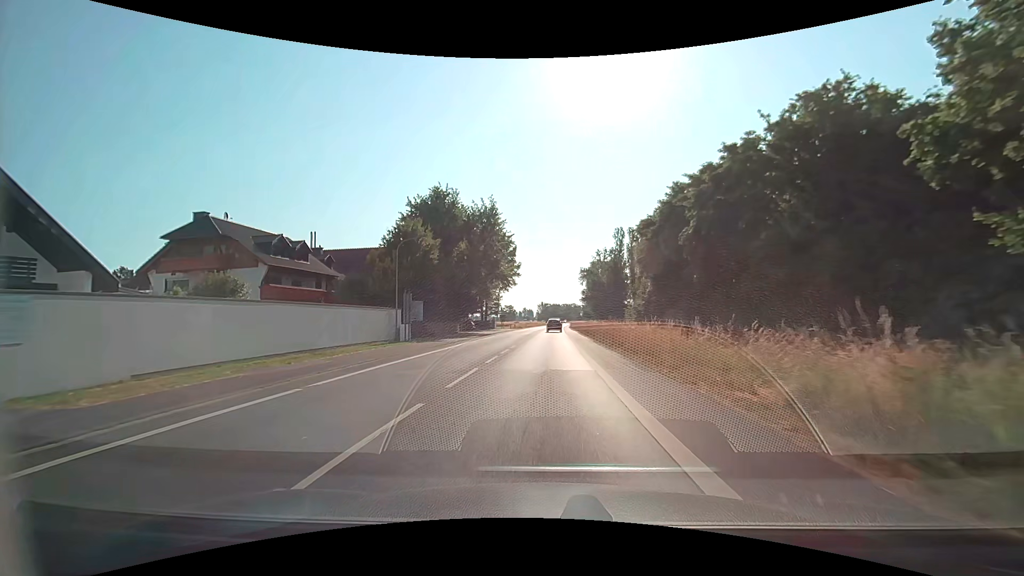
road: secondary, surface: asphalt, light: Day
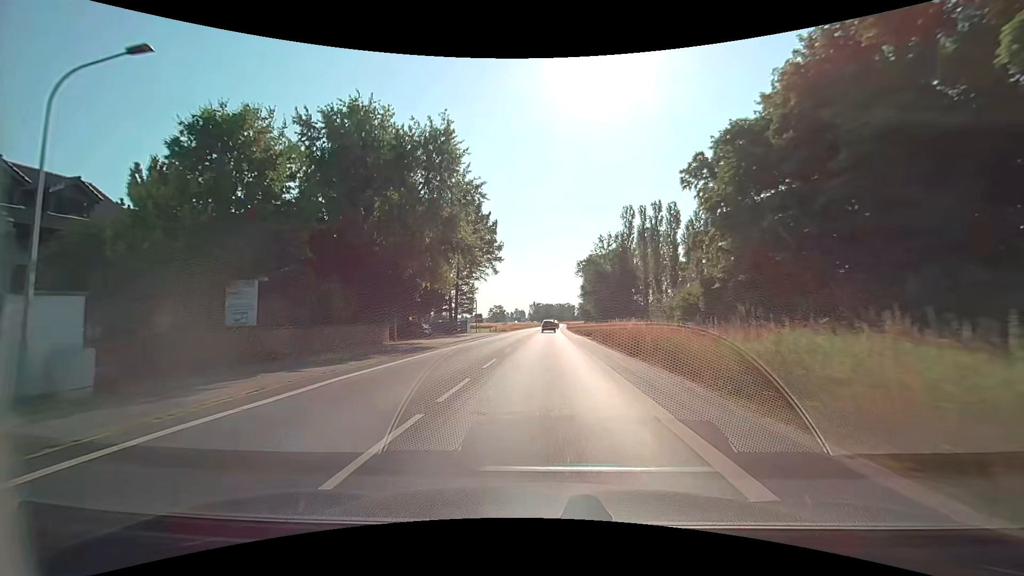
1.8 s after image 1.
(+0.2, +25.8) m; +1°
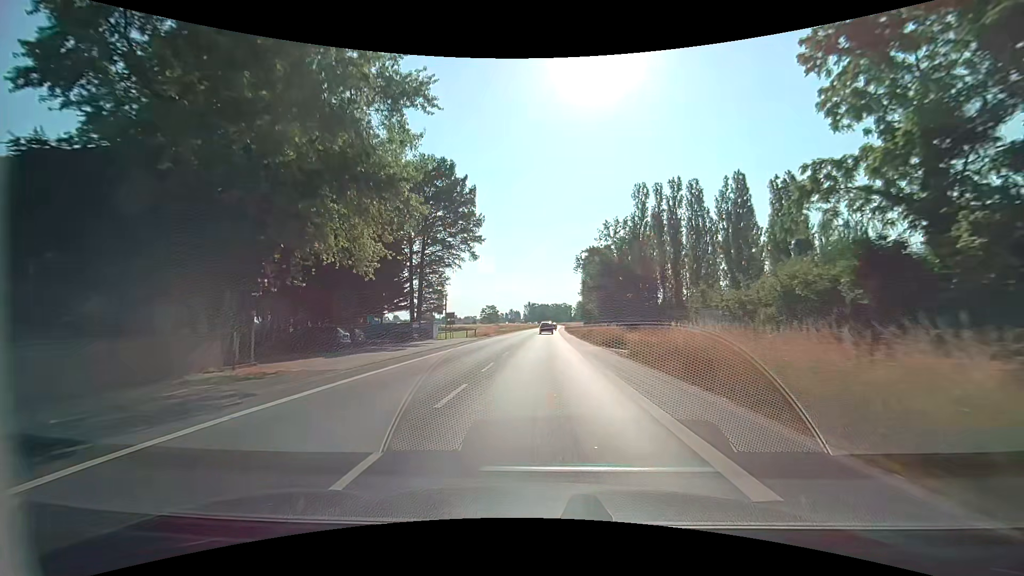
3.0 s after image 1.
(+0.1, +18.6) m; +1°
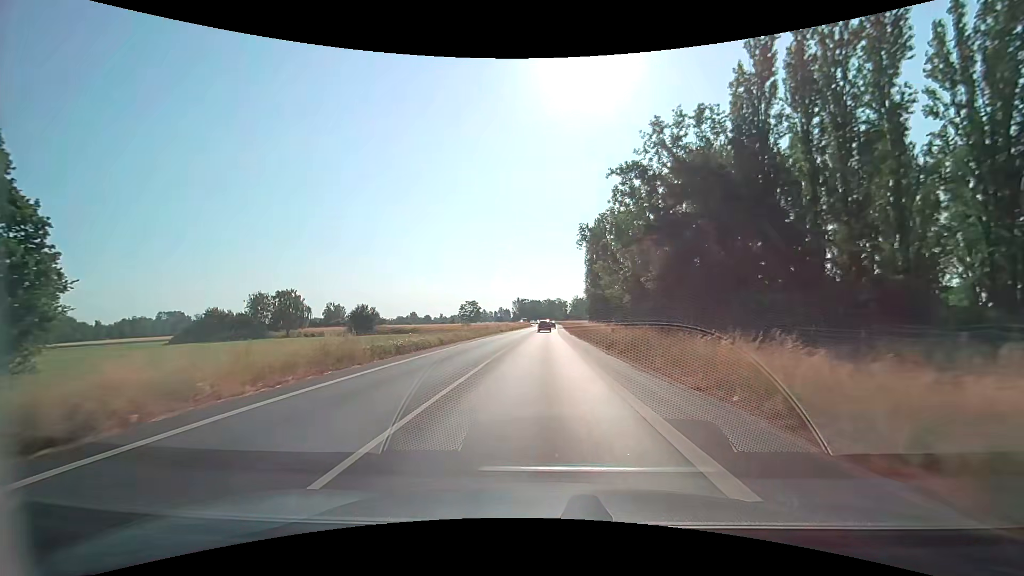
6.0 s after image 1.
(+0.3, +51.7) m; +1°
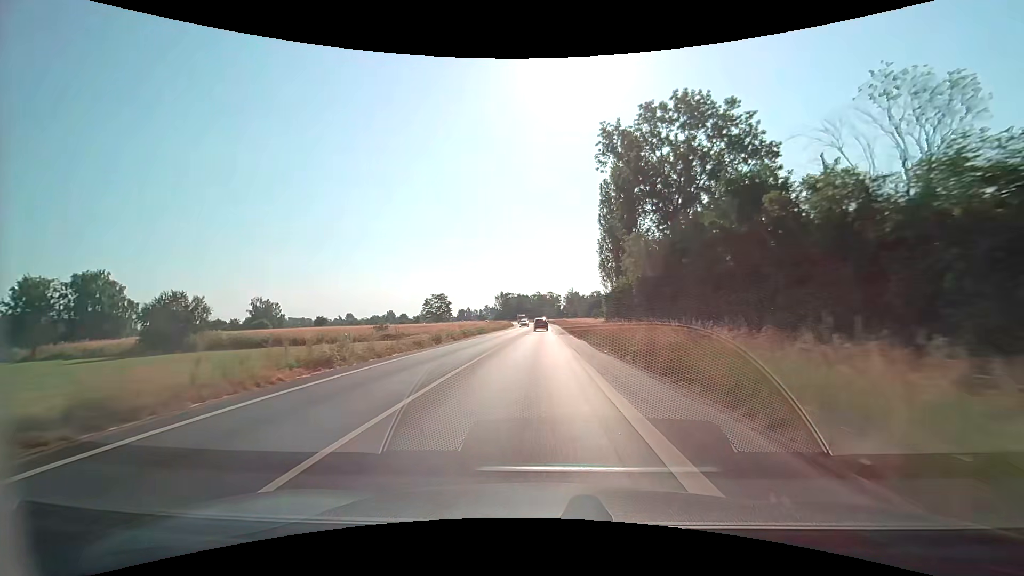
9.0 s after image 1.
(+0.6, +58.3) m; +1°
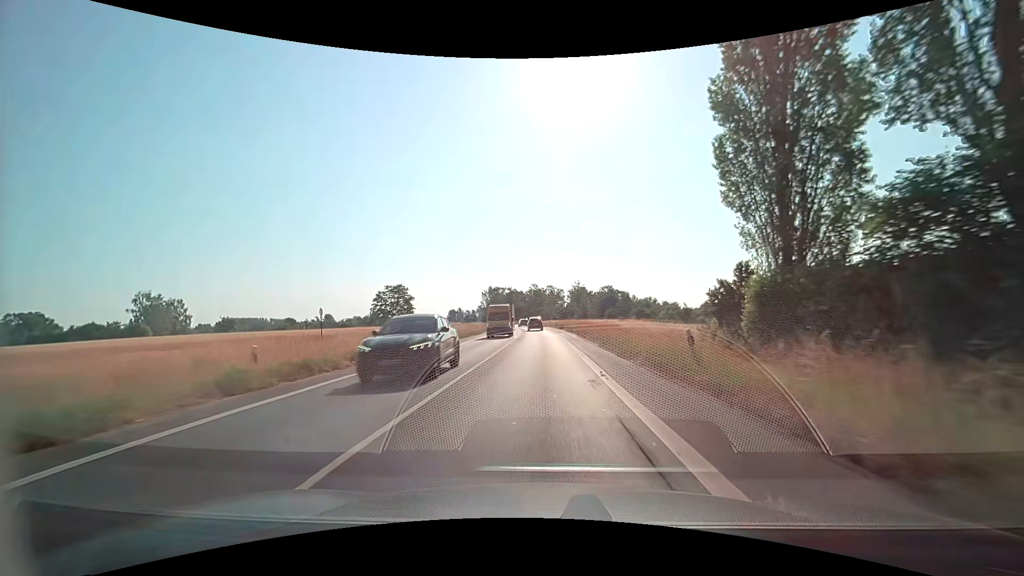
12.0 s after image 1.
(-0.3, +57.9) m; 0°
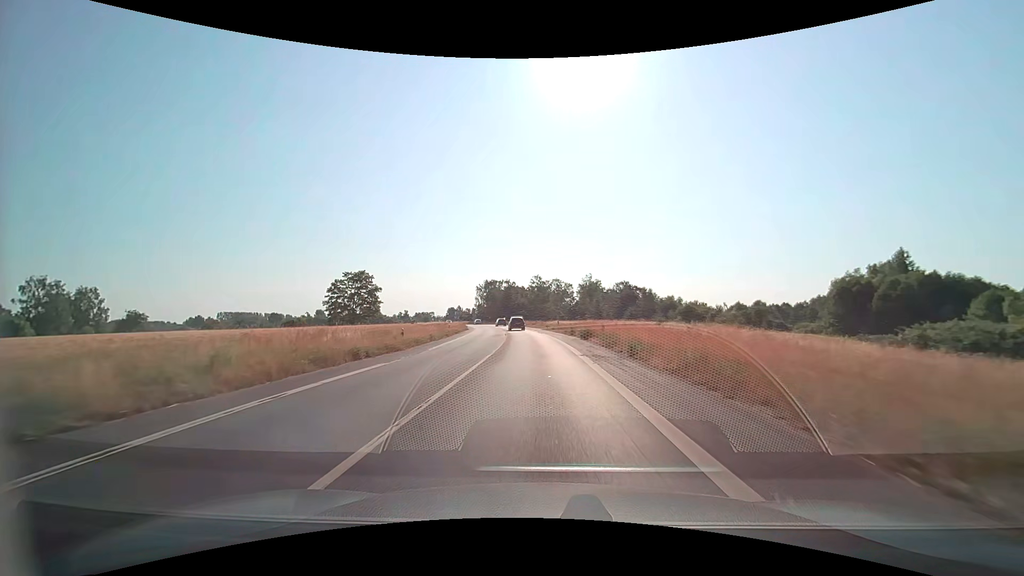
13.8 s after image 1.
(-0.1, +33.9) m; -1°
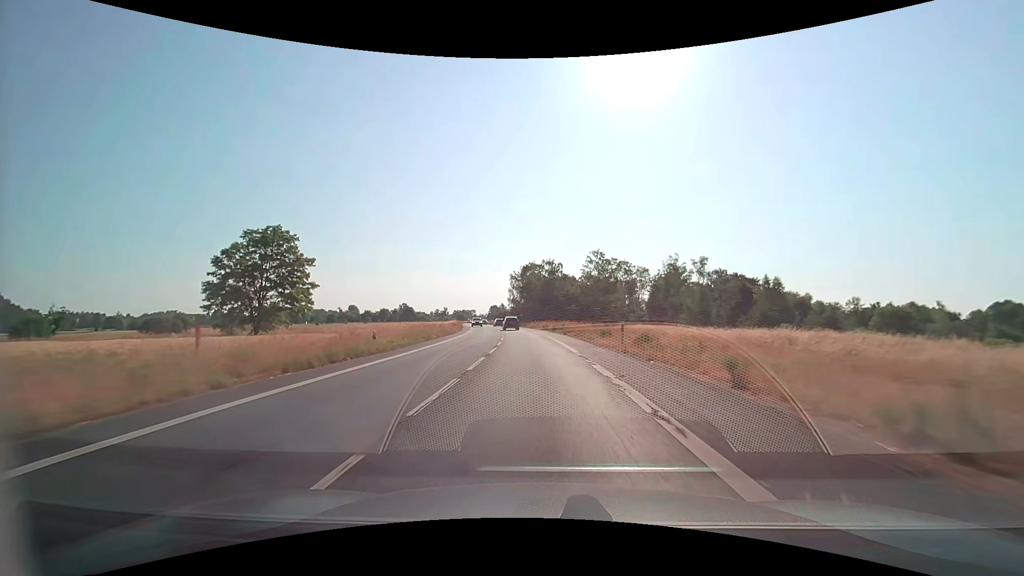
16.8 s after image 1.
(-2.1, +54.7) m; -5°
(0, +10) (0, +20) (-1, +30) (-1, +40) (-2, +50) (-3, +60) (-5, +70) (-6, +80) (-7, +90) (-9, +99) m
